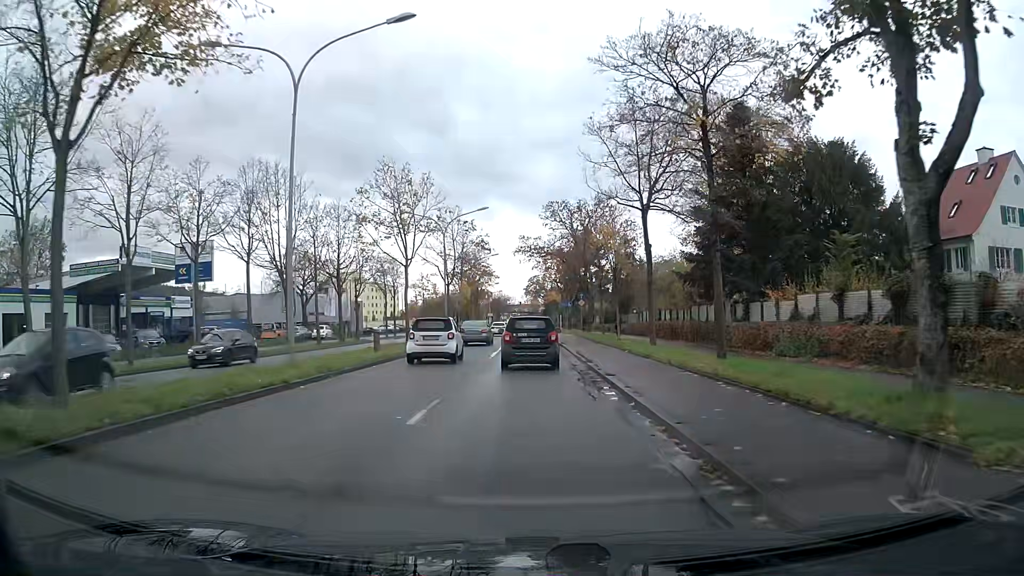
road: primary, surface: asphalt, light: Day
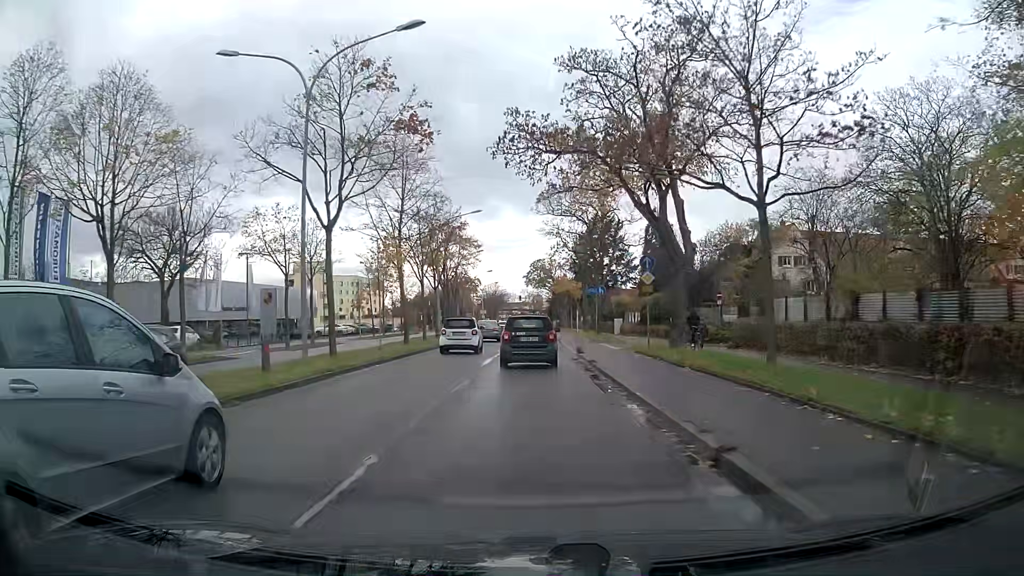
(-0.1, +32.0) m; 0°
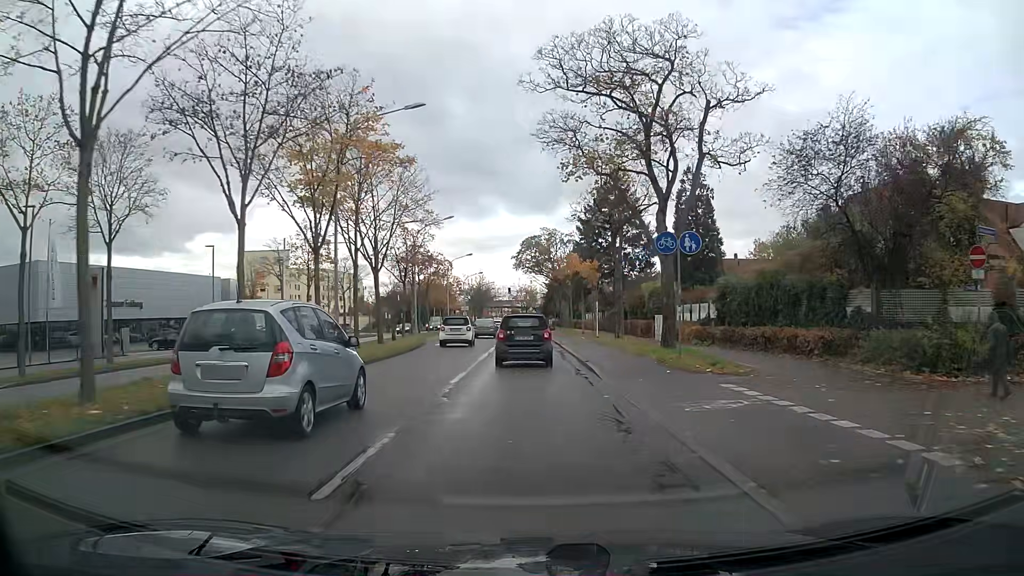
(+0.2, +25.6) m; +1°
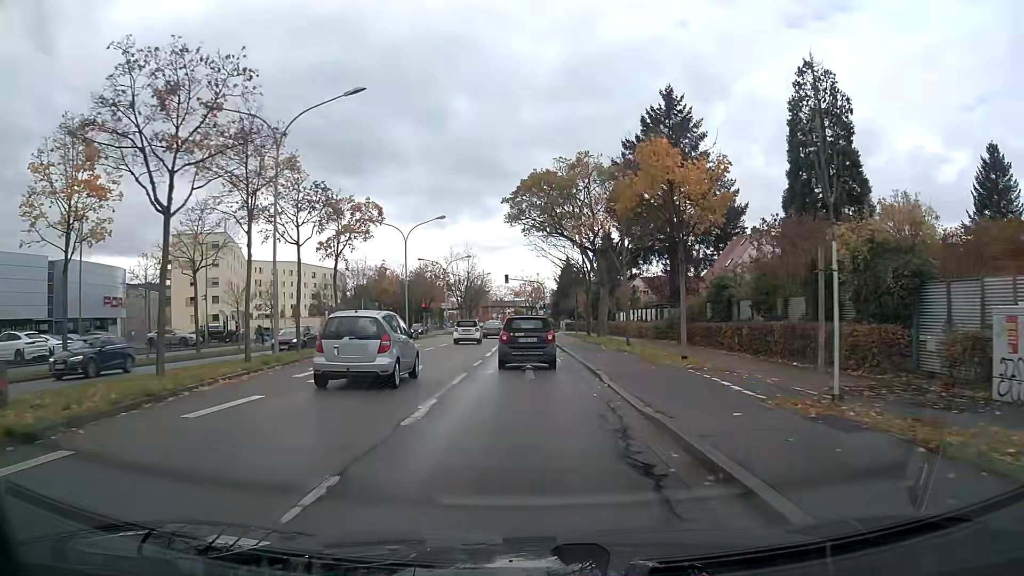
(-0.1, +32.4) m; 0°
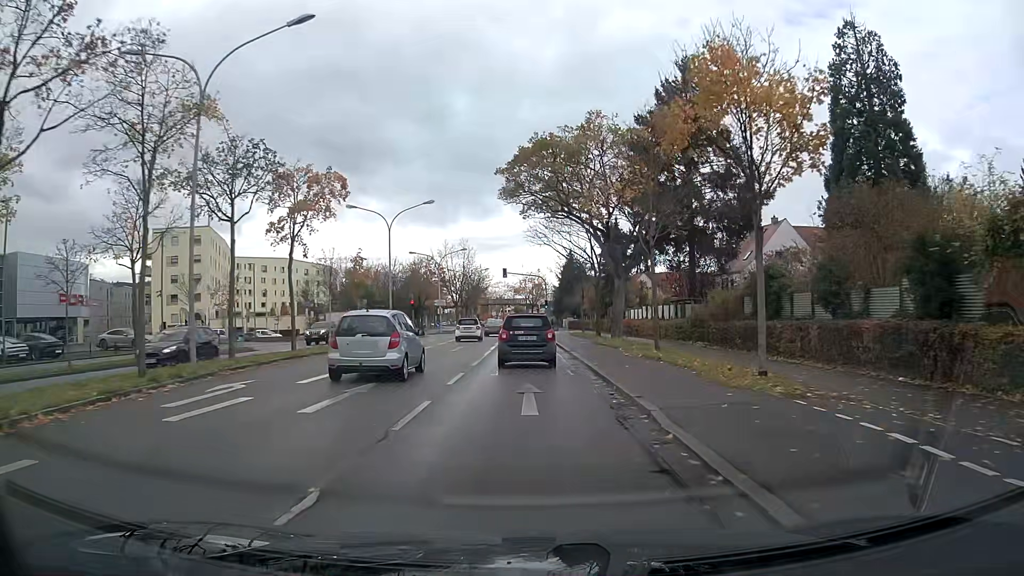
(0.0, +6.5) m; 0°
